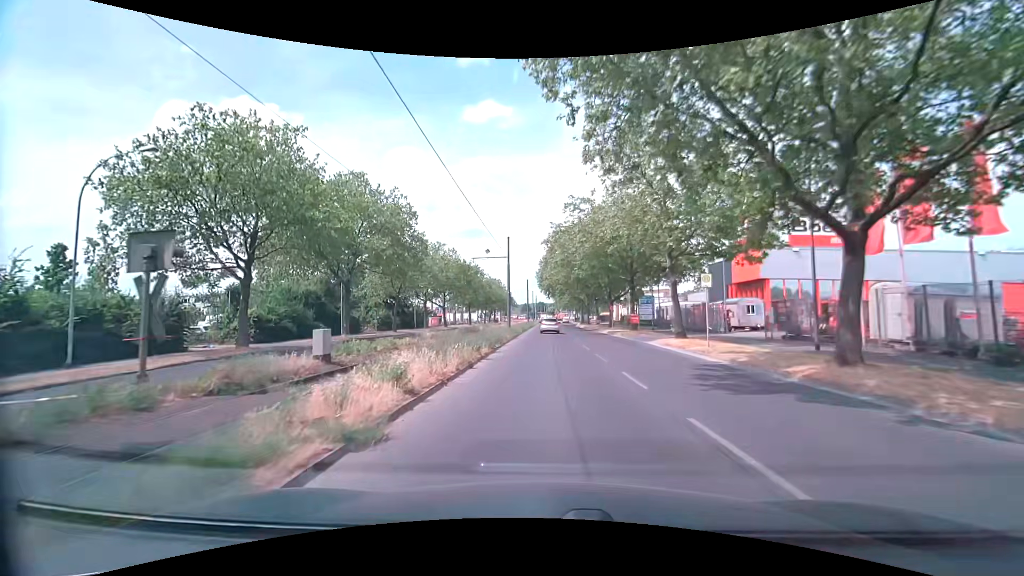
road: secondary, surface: asphalt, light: Day
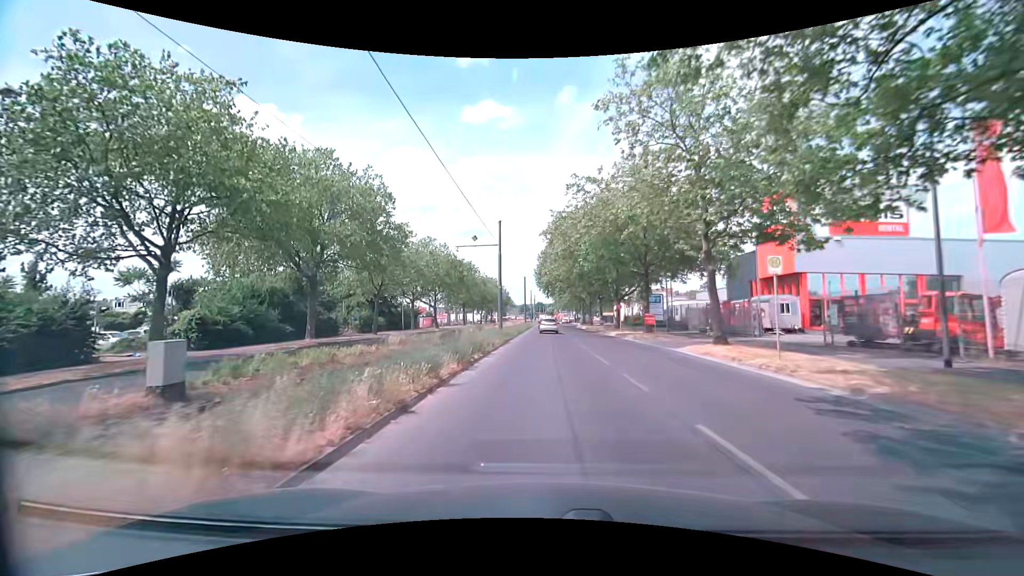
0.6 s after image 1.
(0.0, +6.4) m; 0°
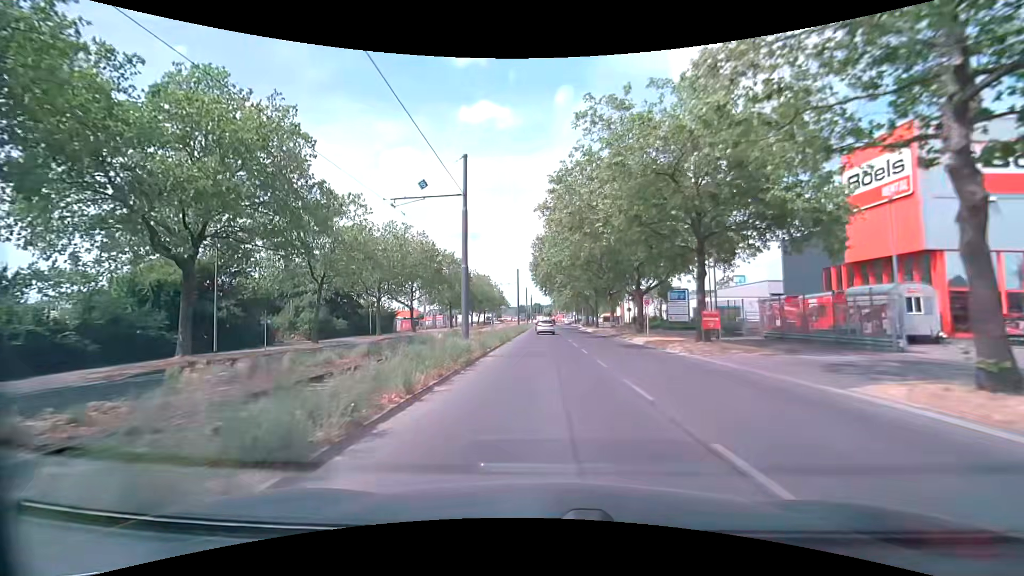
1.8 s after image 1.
(0.0, +13.1) m; +1°
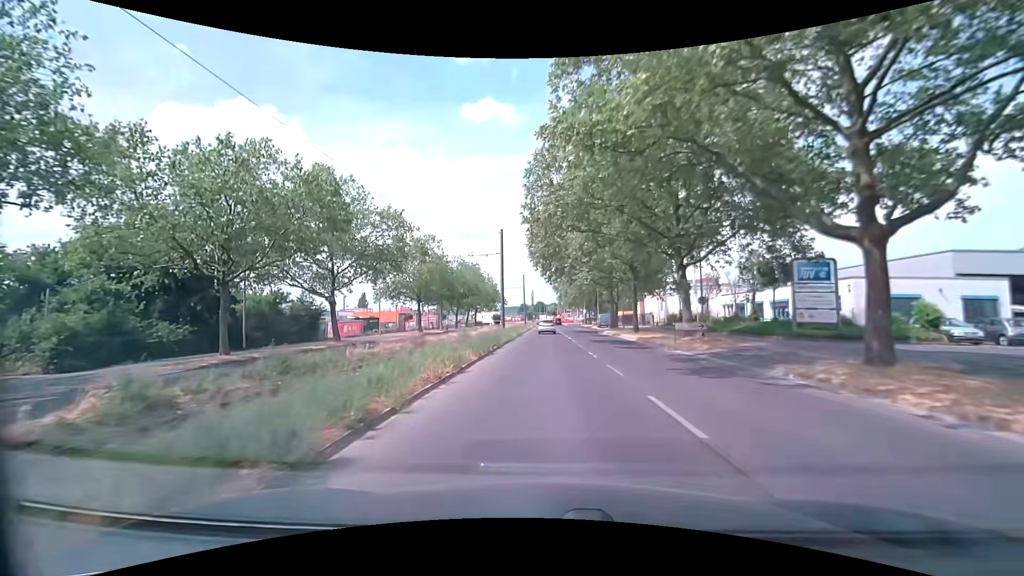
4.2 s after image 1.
(-0.3, +27.0) m; -2°
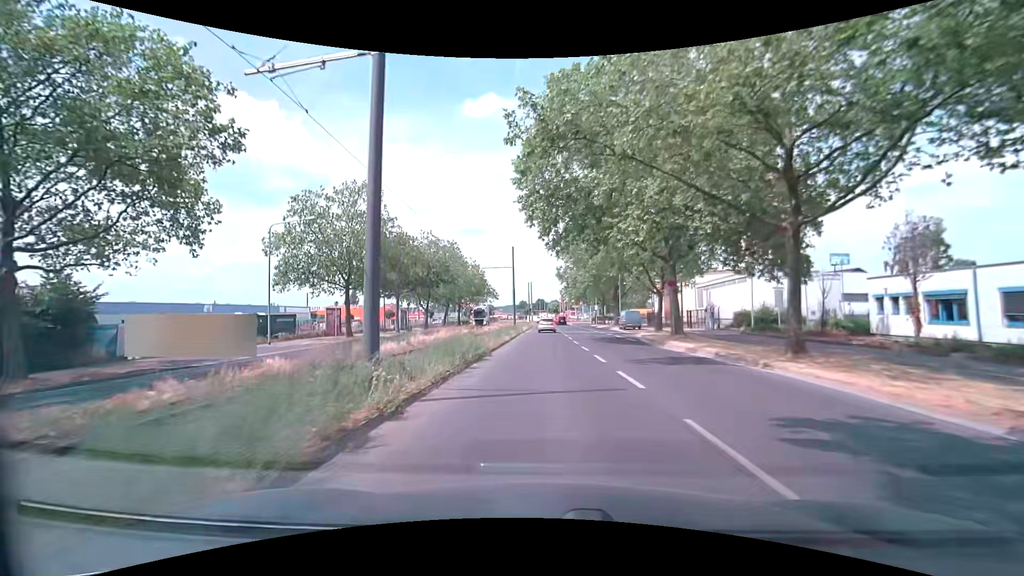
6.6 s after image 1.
(+0.3, +26.0) m; 0°
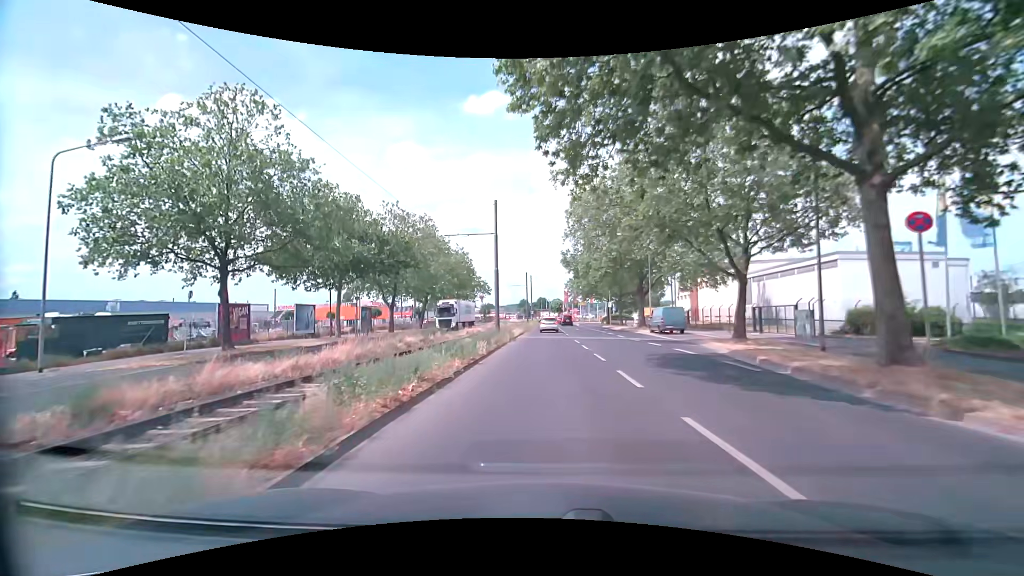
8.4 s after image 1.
(+0.4, +17.7) m; +2°
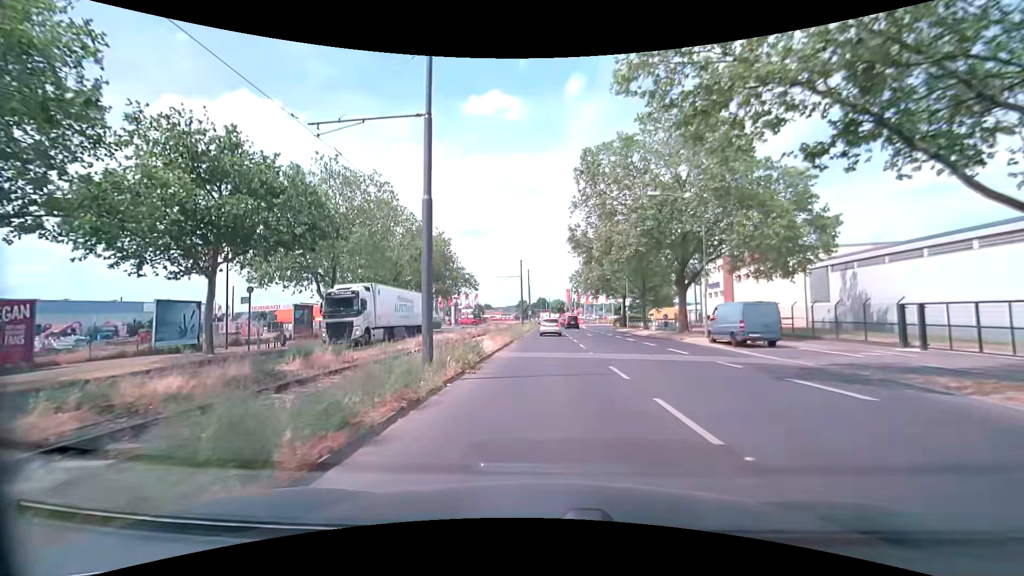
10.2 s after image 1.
(-0.2, +16.4) m; -1°
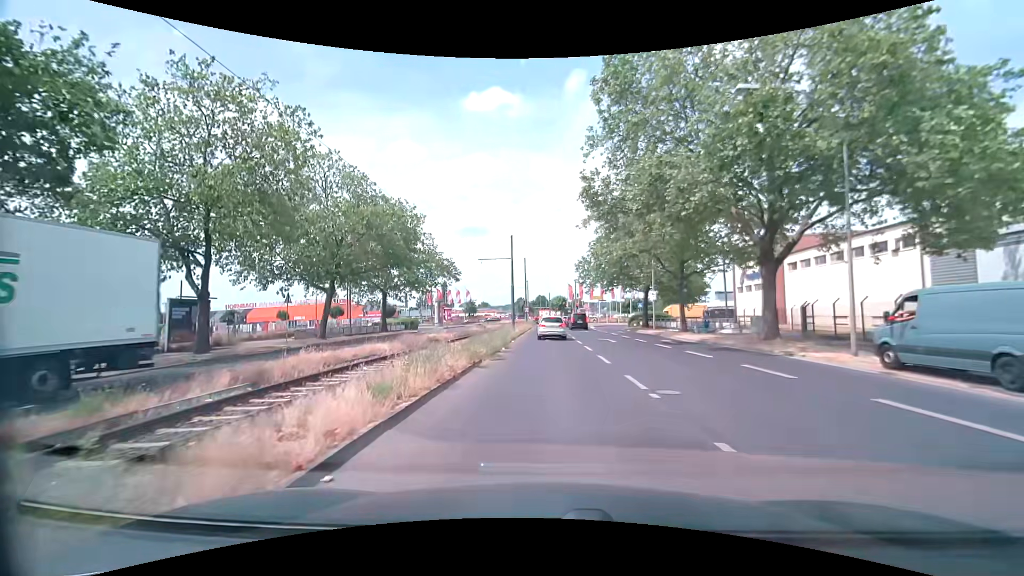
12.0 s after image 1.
(0.0, +14.9) m; 0°
